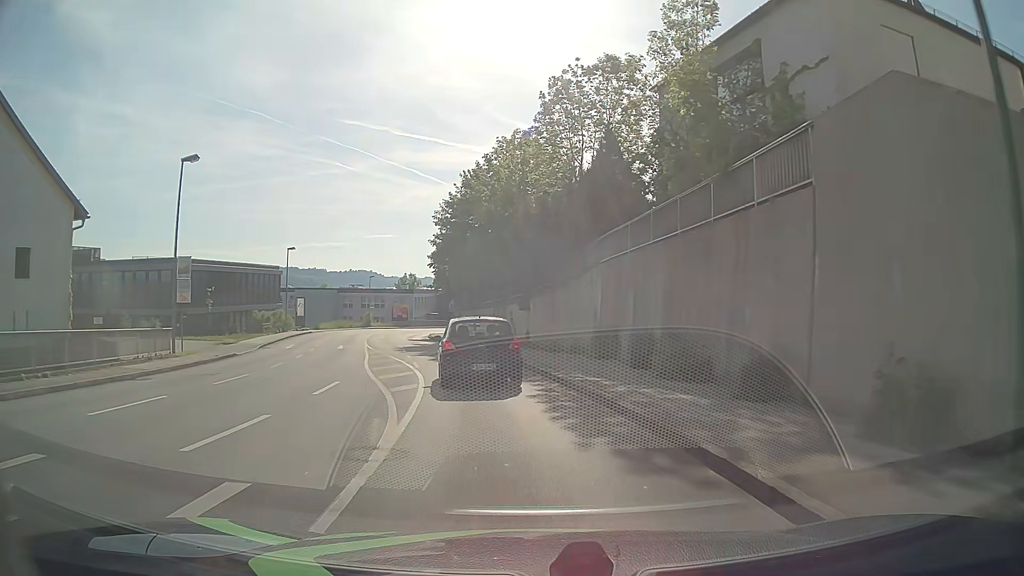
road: tertiary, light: Day
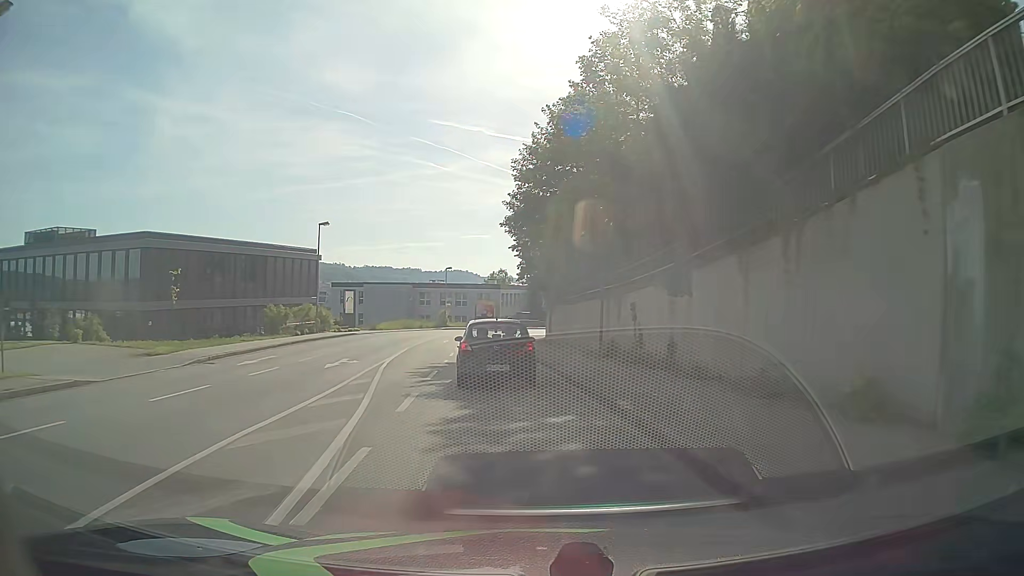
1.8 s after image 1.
(-1.2, +16.8) m; -8°
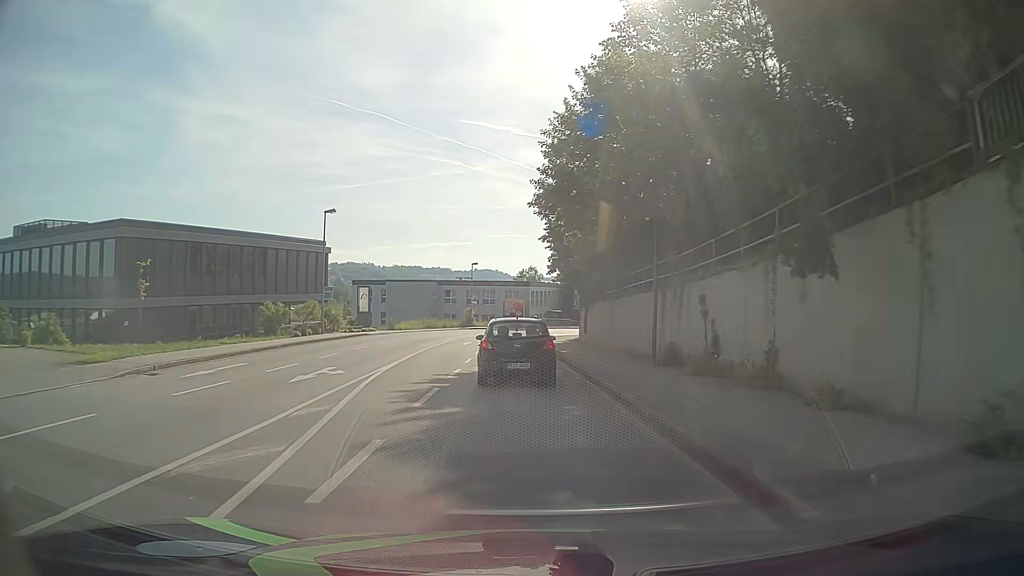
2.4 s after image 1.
(-0.2, +5.6) m; -3°
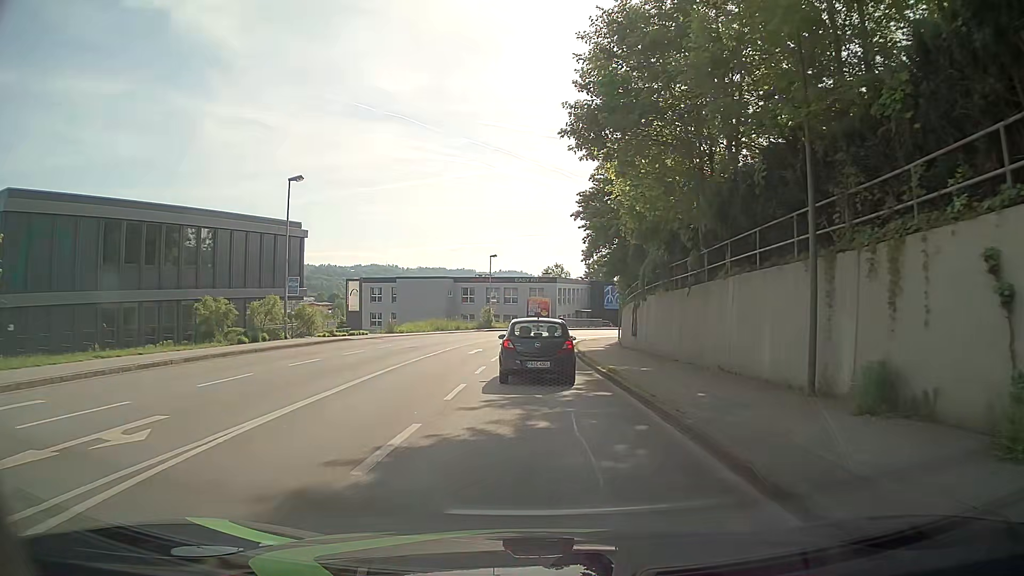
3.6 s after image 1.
(-0.3, +11.0) m; -1°
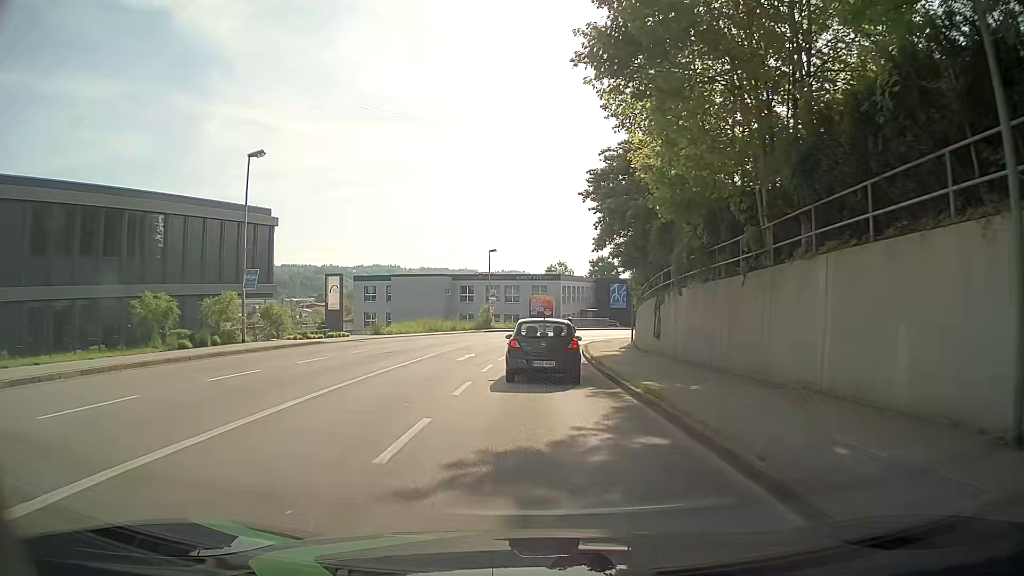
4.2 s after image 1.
(-0.1, +5.4) m; -1°
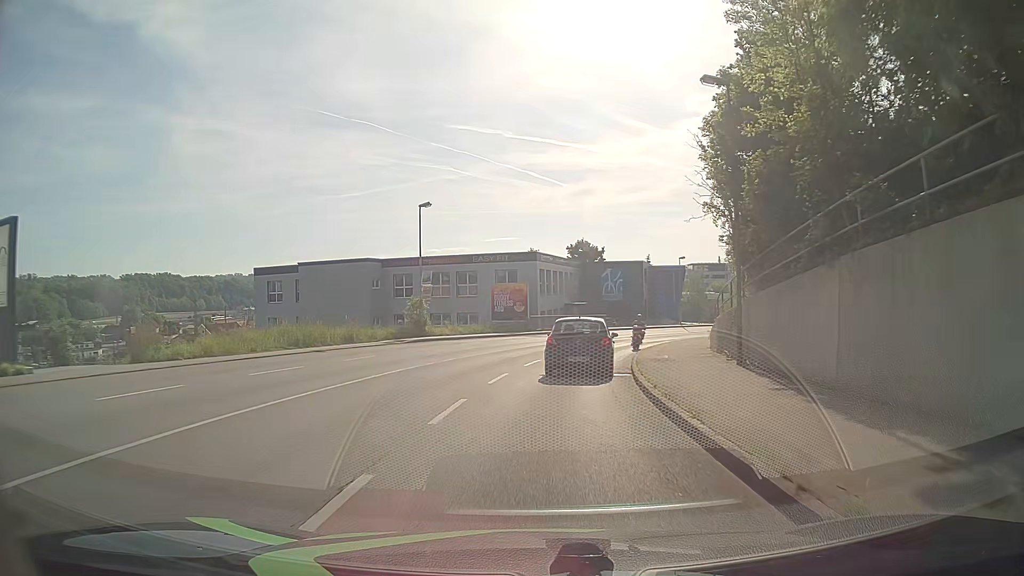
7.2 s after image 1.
(+0.4, +27.6) m; +3°
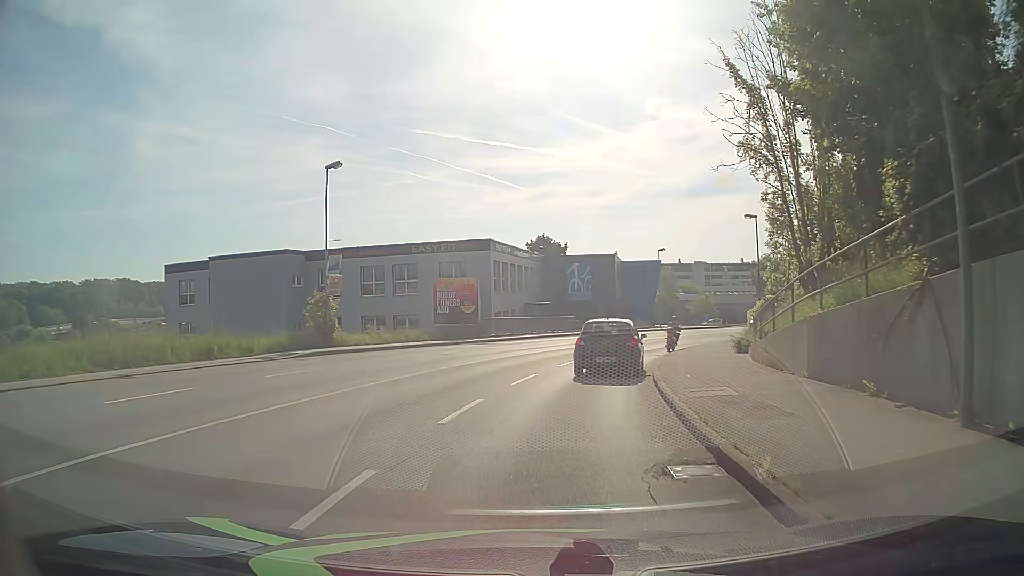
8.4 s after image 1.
(+0.2, +11.5) m; +2°
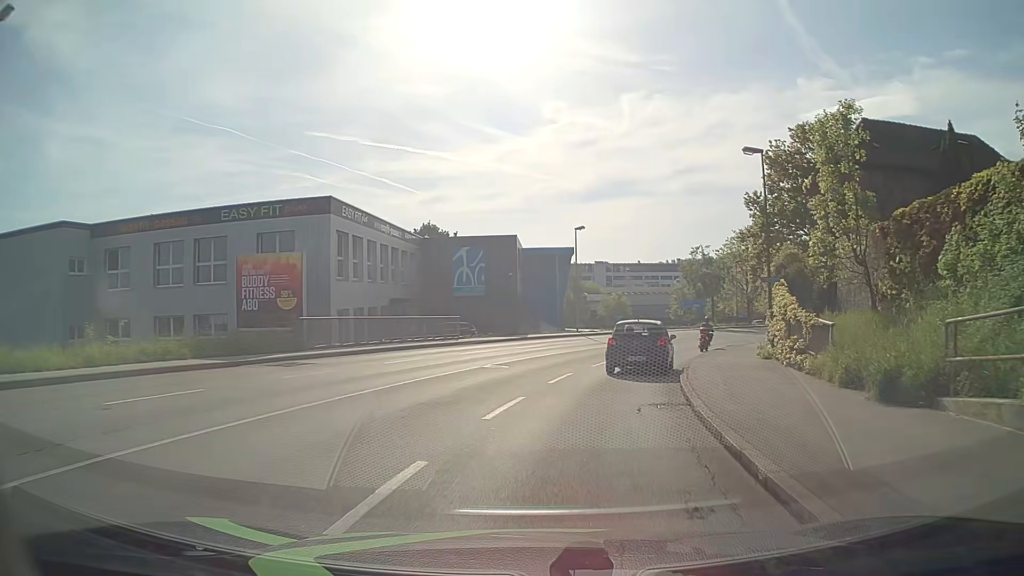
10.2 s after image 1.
(+1.4, +17.4) m; +10°
(+1, +10) (+2, +20) (+5, +29) (+9, +39) (+14, +47) (+20, +55) (+27, +63) (+34, +70) (+41, +76) (+49, +83) m
